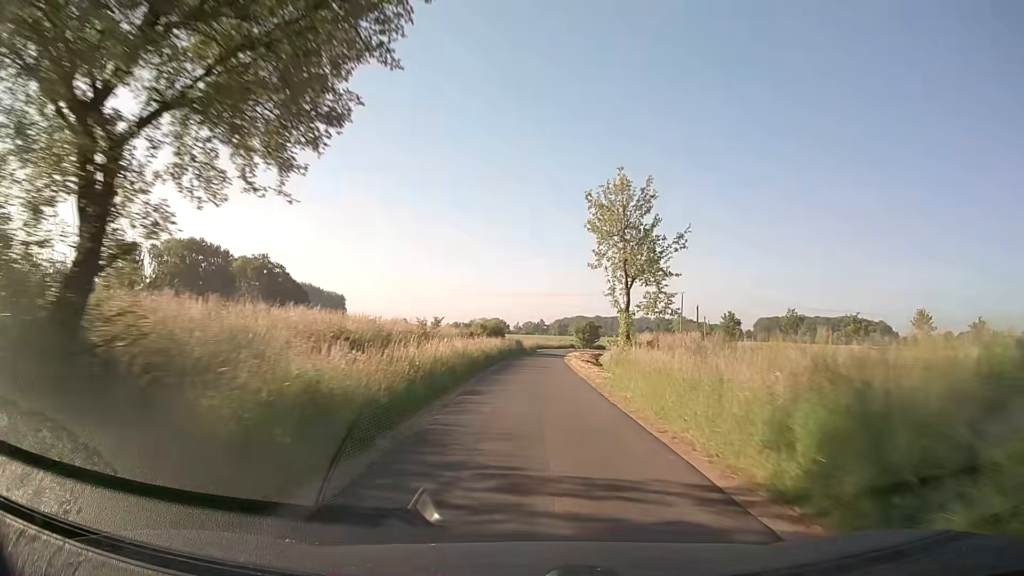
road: unclassified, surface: asphalt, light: Day
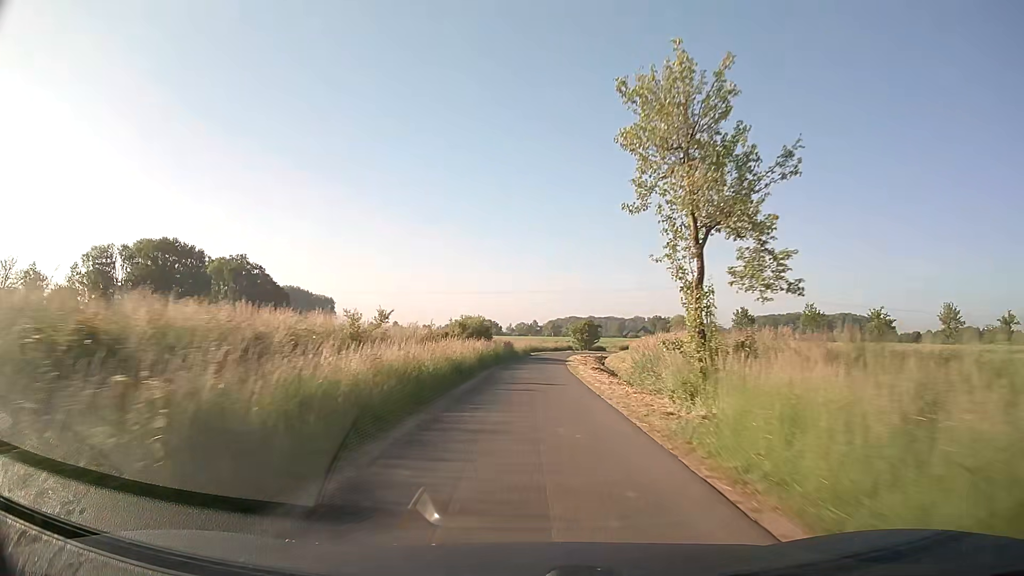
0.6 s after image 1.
(+0.1, +11.2) m; +1°
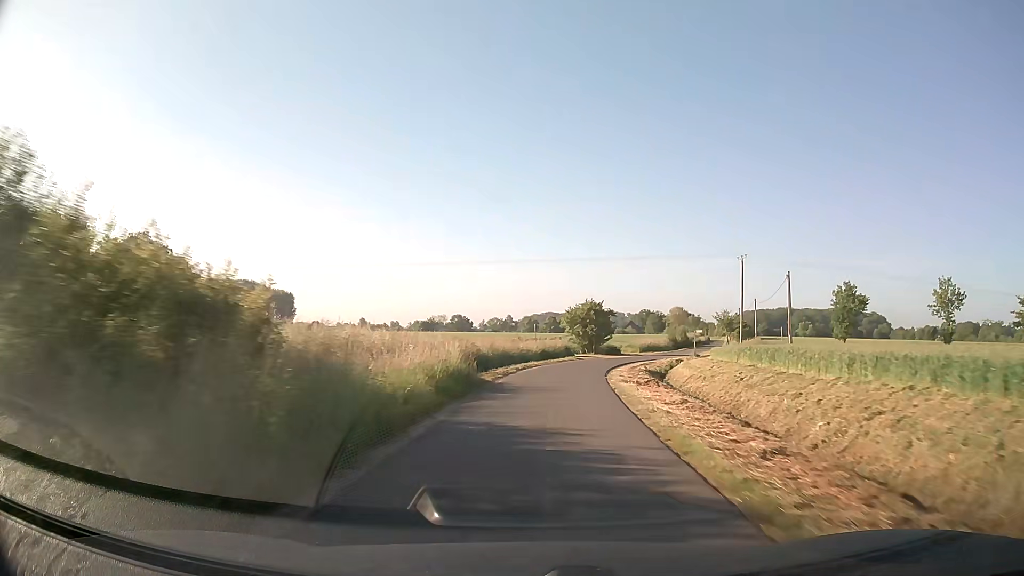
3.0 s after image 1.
(+0.8, +44.0) m; +2°
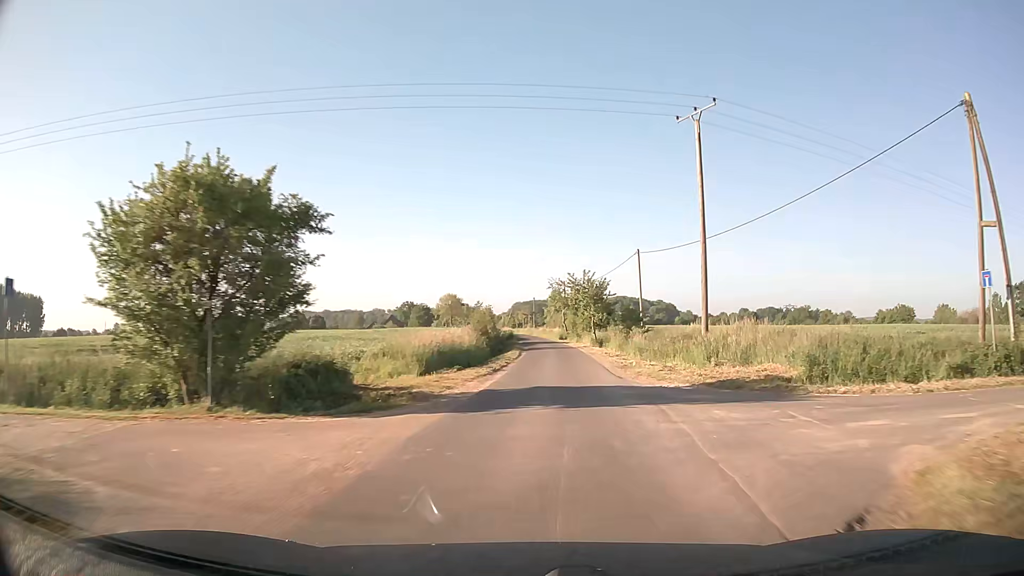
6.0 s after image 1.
(+8.0, +52.1) m; +20°
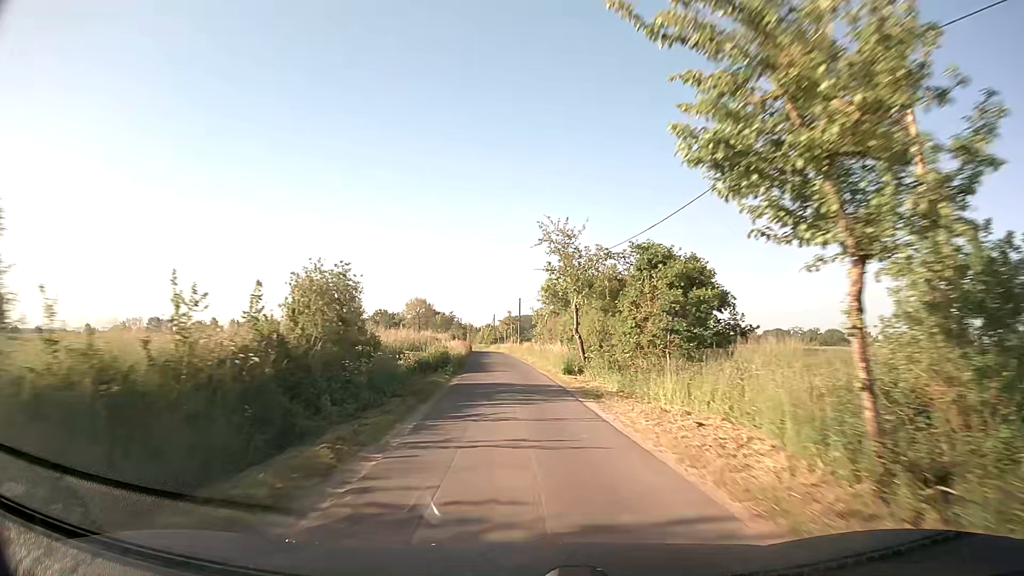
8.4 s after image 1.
(+1.7, +43.1) m; +1°
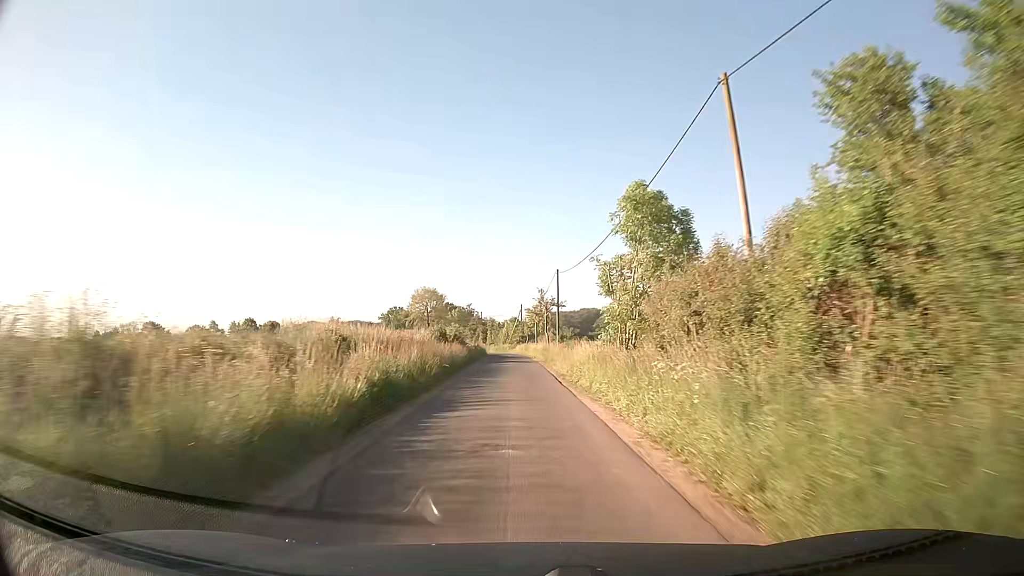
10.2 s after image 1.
(-1.0, +33.5) m; -3°
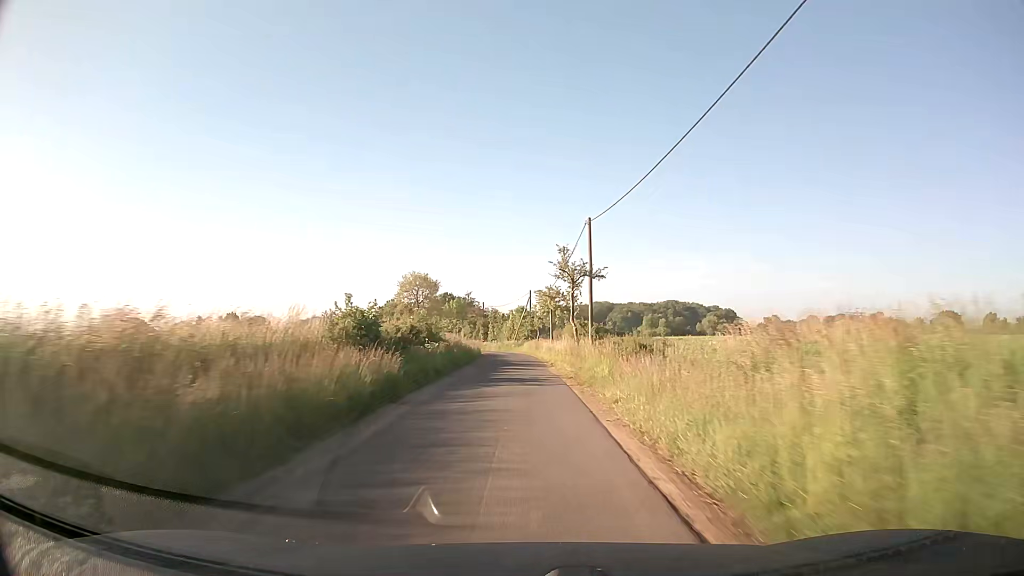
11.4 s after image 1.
(-0.3, +21.7) m; -1°
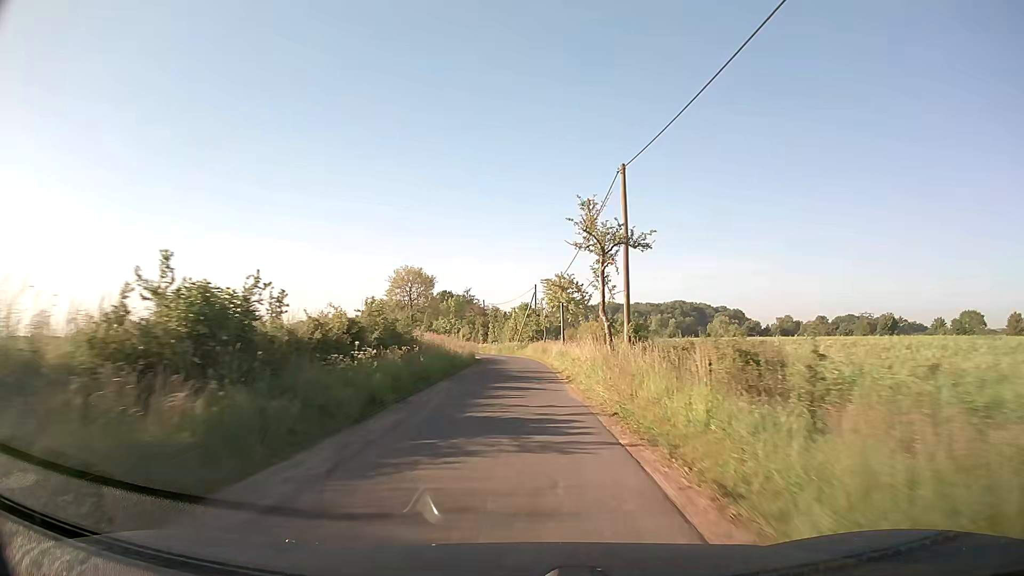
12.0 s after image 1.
(0.0, +10.5) m; 0°
(0, +10) (0, +20) (0, +30) (-1, +40) (-1, +50) (-3, +60) (-5, +70) (-7, +79) (-9, +89) (-11, +99) m
